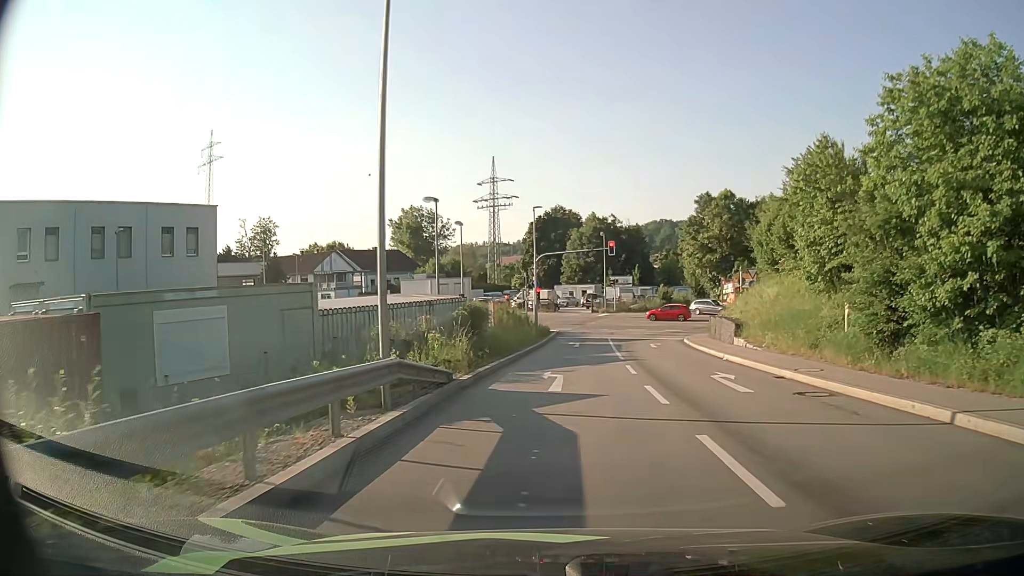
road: primary_link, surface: asphalt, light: Day
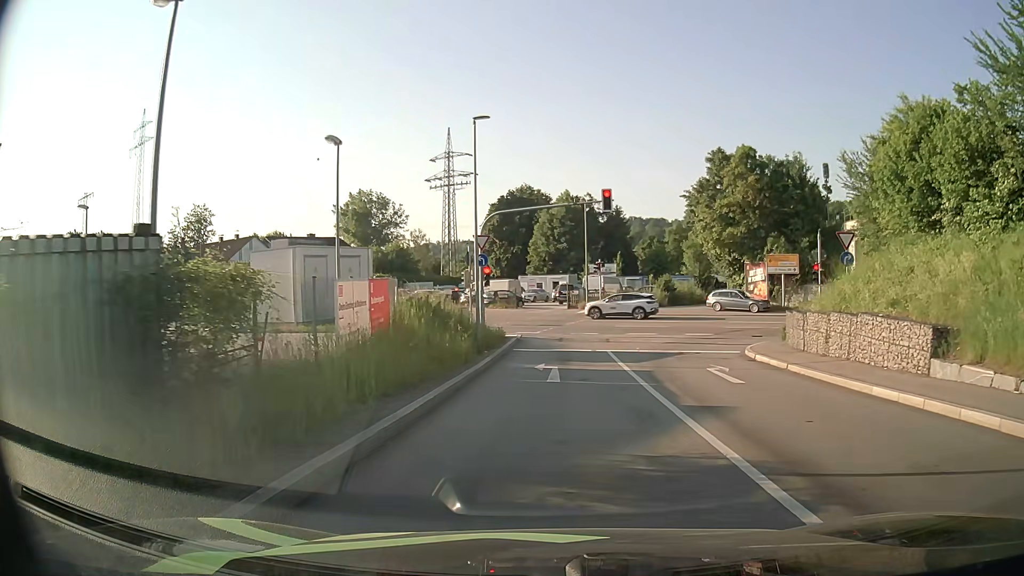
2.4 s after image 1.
(+0.5, +18.5) m; +3°
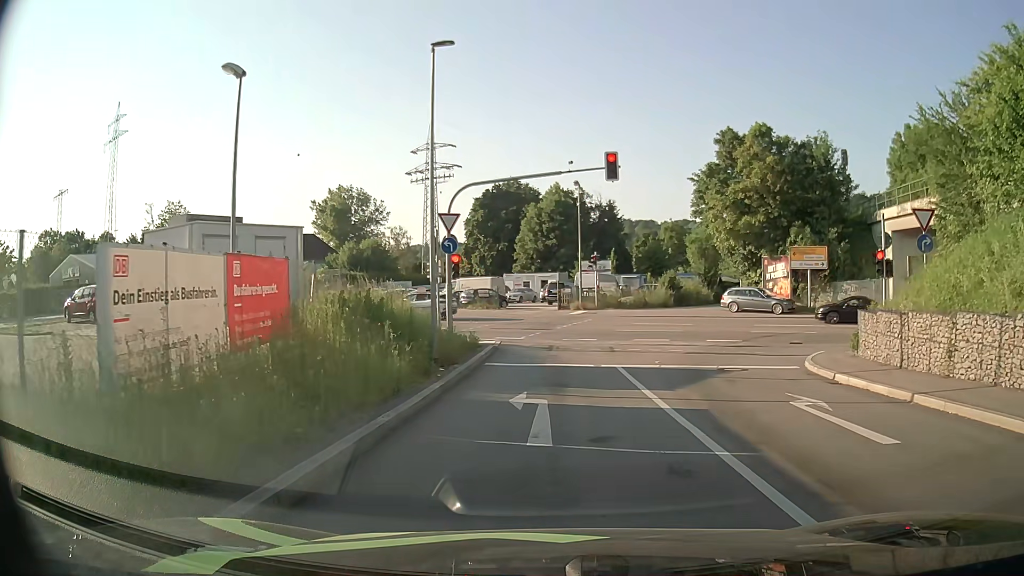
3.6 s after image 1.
(0.0, +6.7) m; +1°
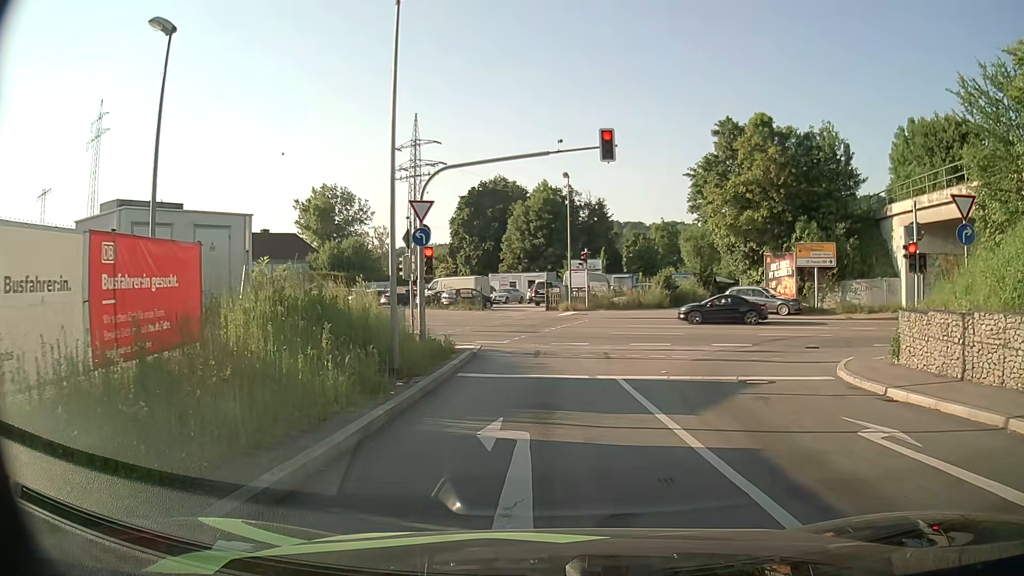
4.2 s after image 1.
(0.0, +2.9) m; +1°
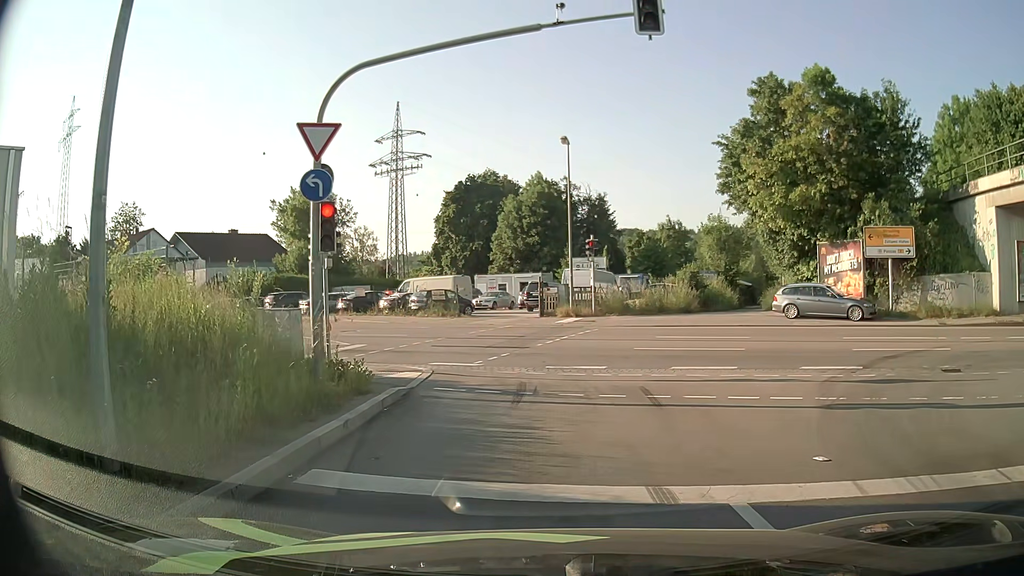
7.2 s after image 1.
(0.0, +8.9) m; +1°
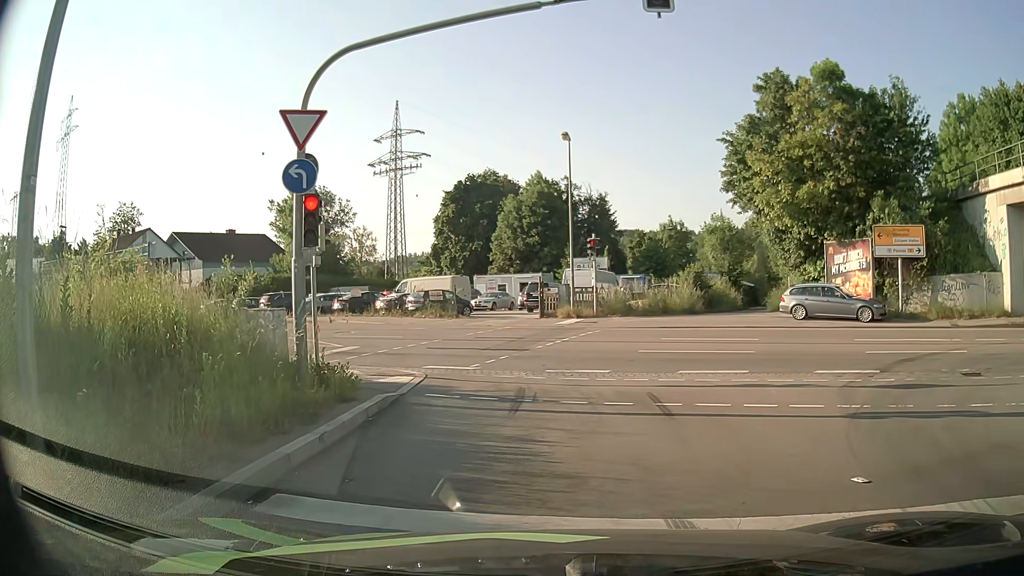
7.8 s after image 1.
(0.0, +0.8) m; 0°
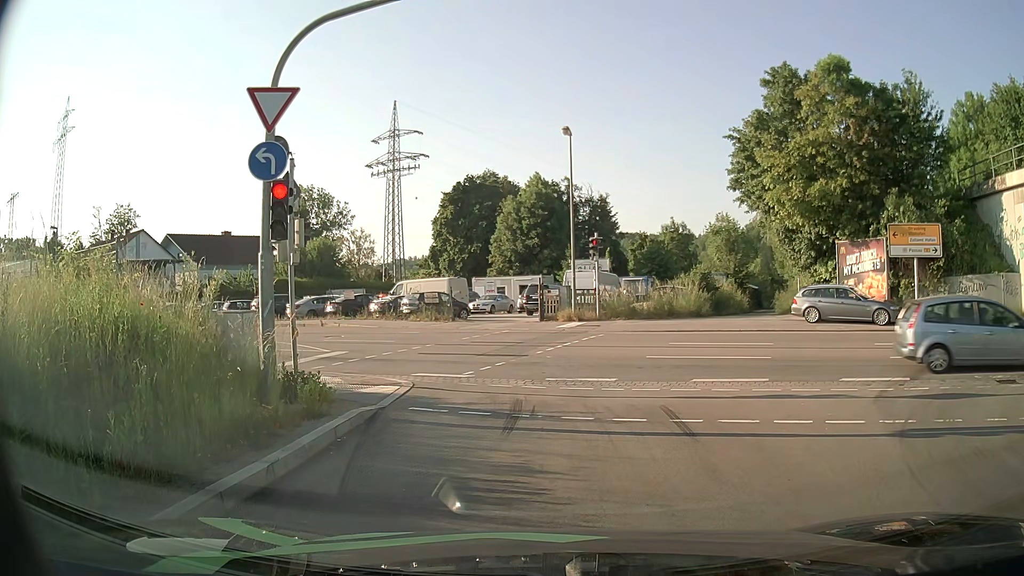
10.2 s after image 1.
(0.0, +1.3) m; 0°
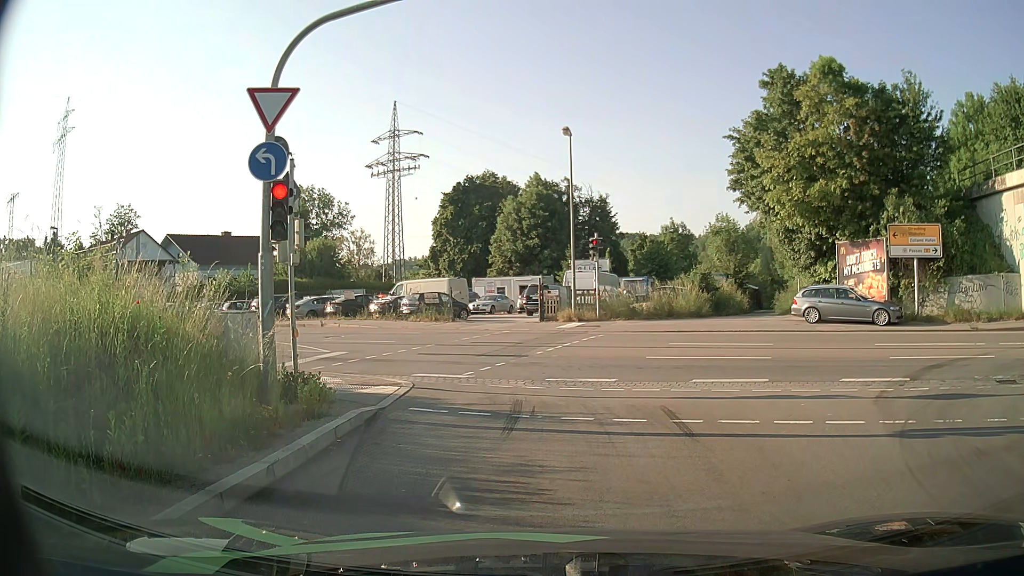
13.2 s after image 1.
(0.0, +0.1) m; 0°
